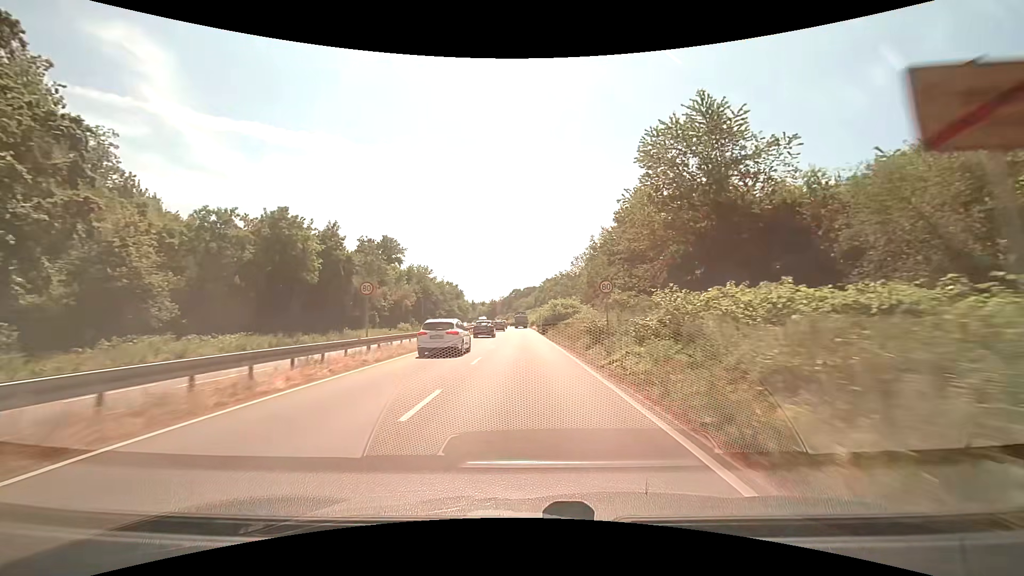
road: trunk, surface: asphalt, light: Day
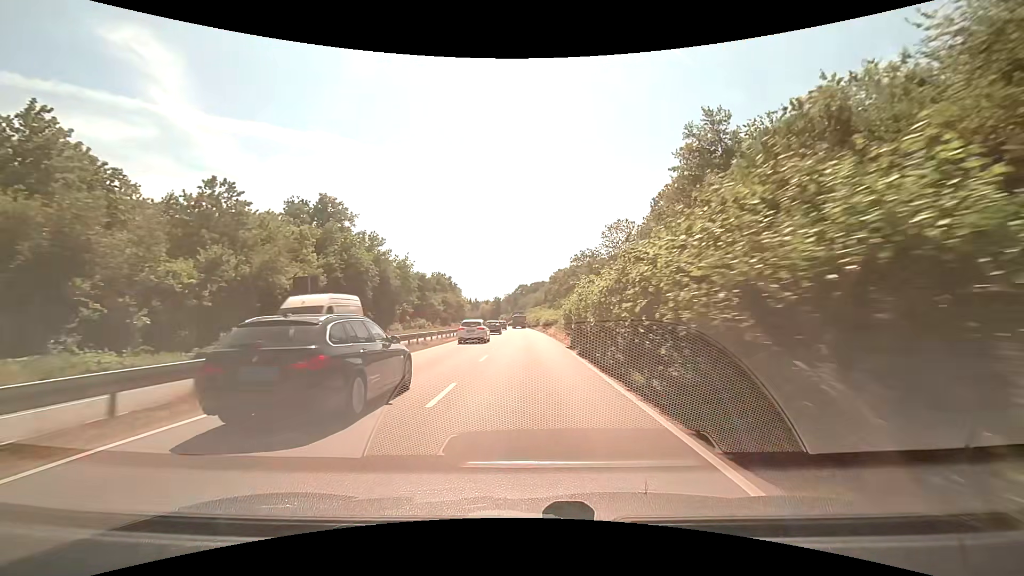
(-0.5, +44.2) m; -1°
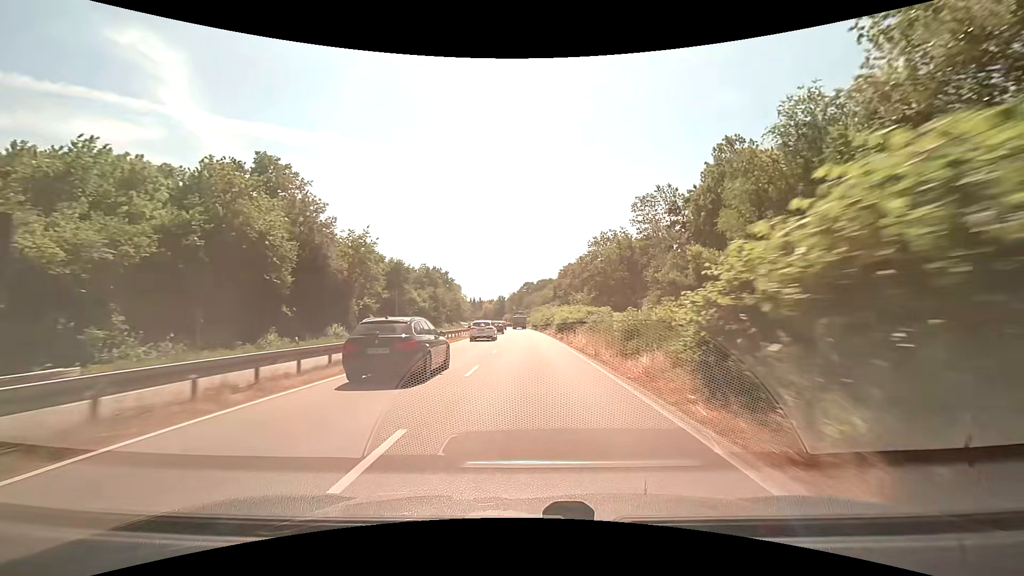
(-0.1, +22.7) m; -1°
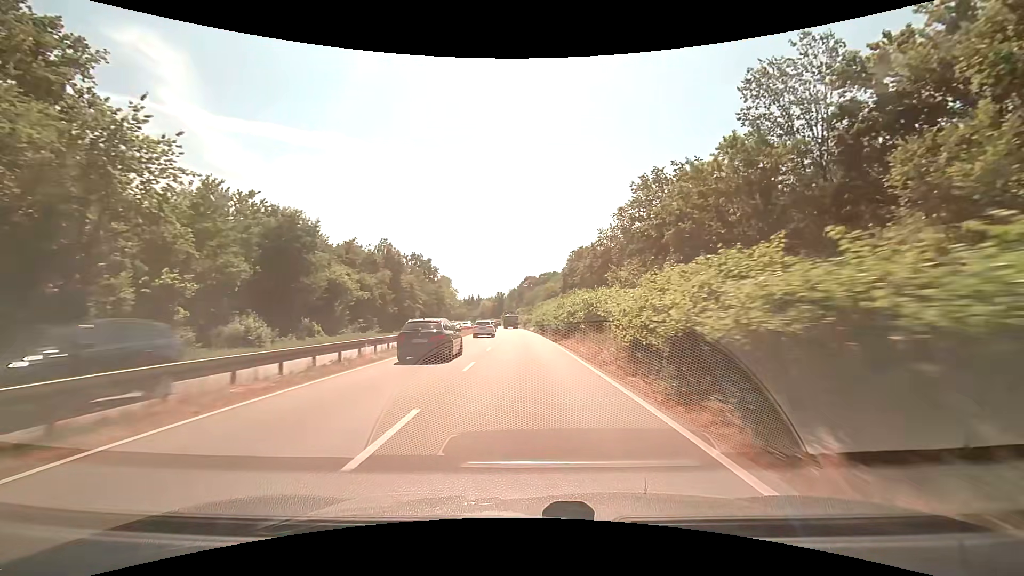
(0.0, +34.7) m; 0°
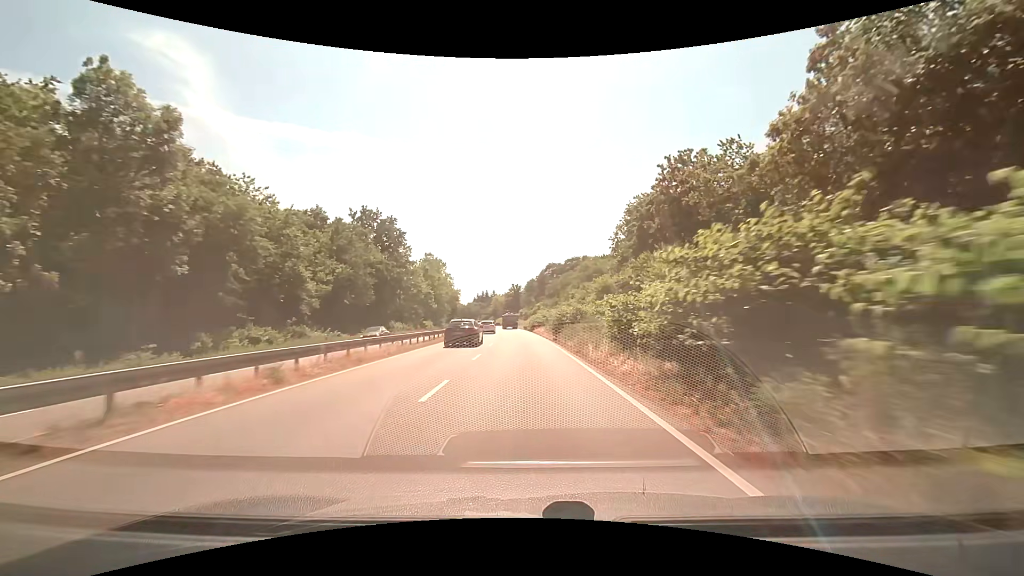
(-1.4, +59.5) m; -2°
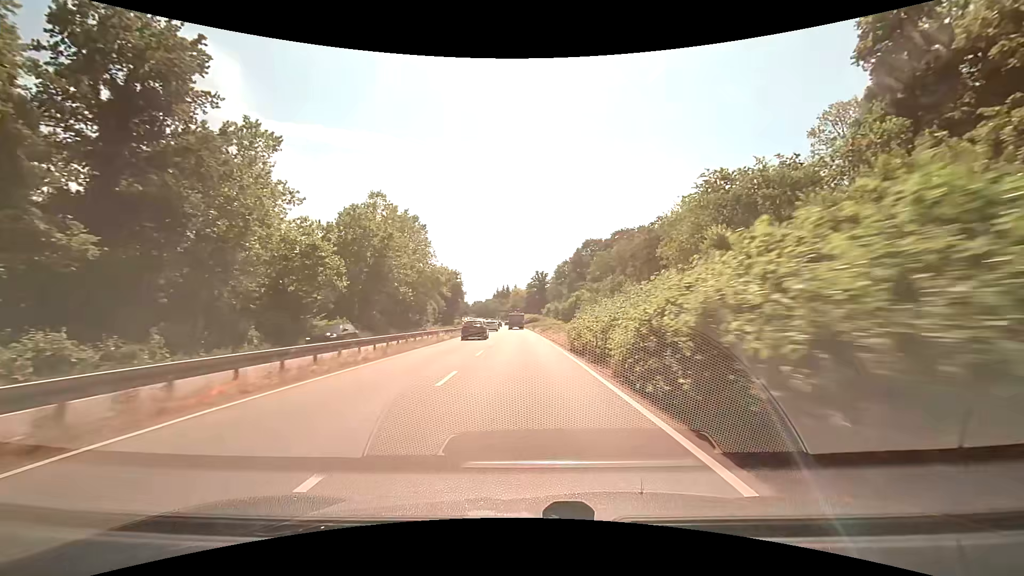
(-1.6, +61.3) m; -3°
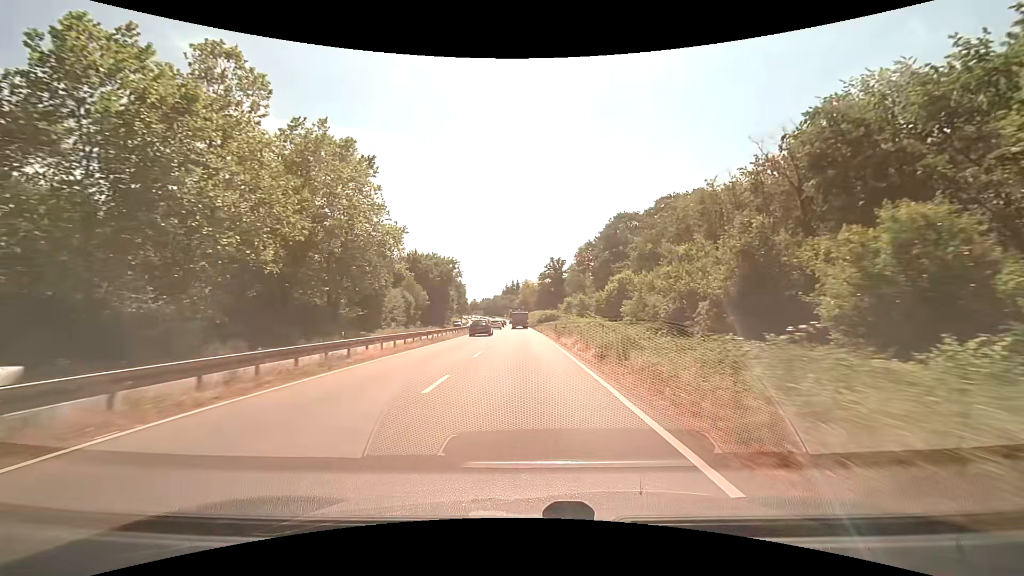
(-0.5, +37.4) m; -1°
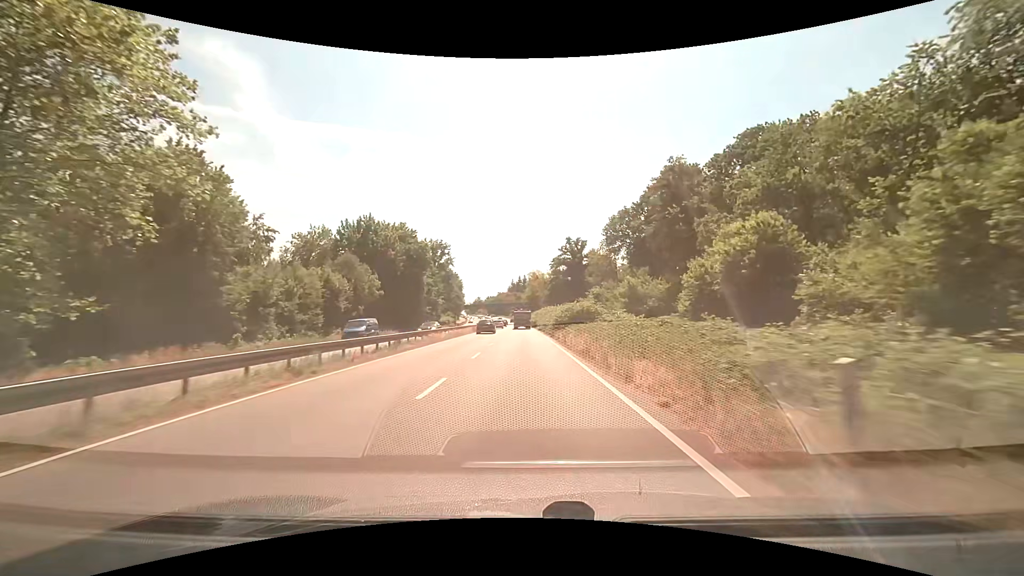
(-0.4, +36.7) m; -1°
(0, +10) (0, +20) (0, +30) (0, +40) (0, +50) (-1, +60) (-1, +70) (-1, +80) (-1, +90) (-2, +100) m
